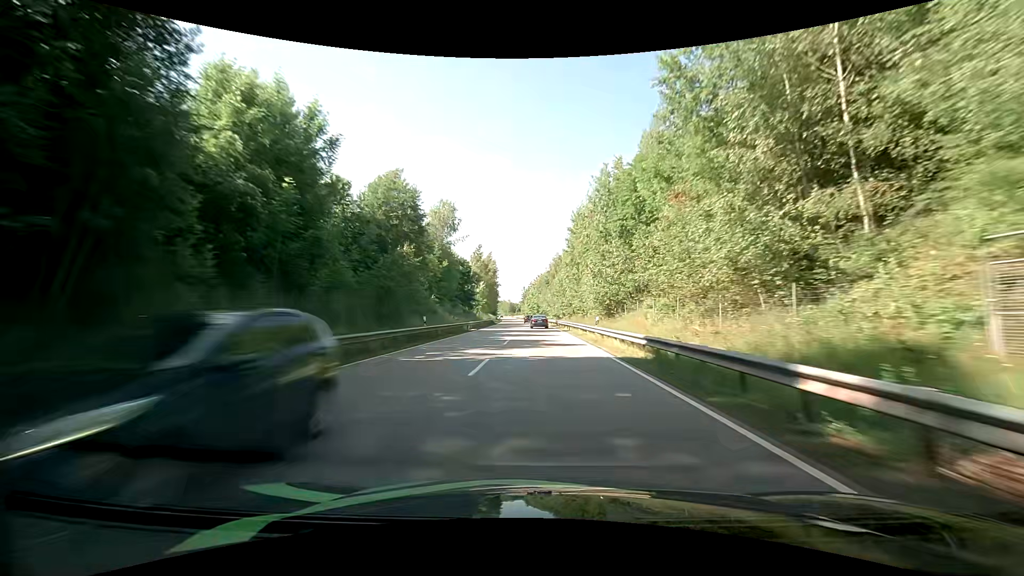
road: primary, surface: asphalt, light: Day
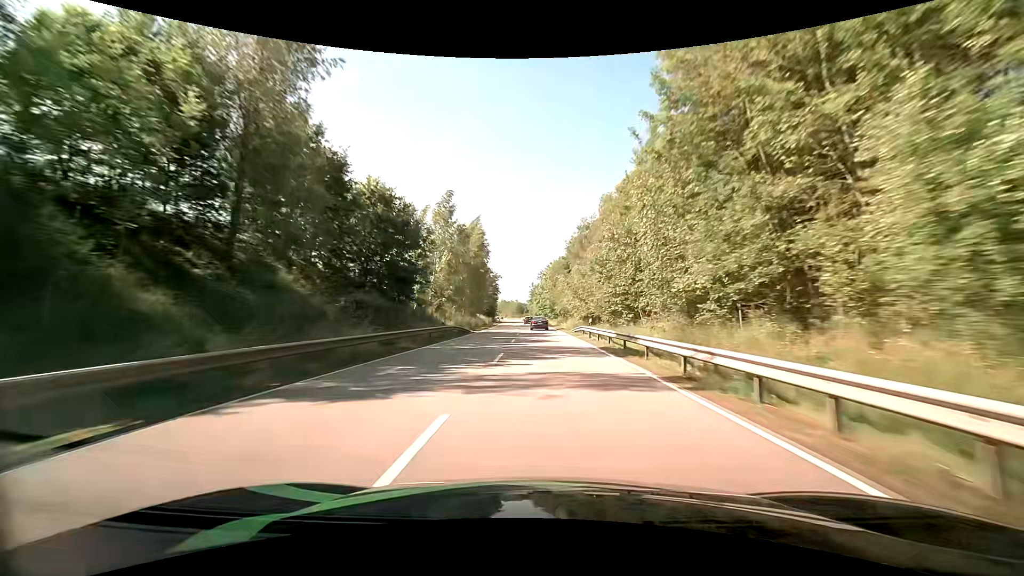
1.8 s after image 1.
(-1.6, +44.7) m; -3°
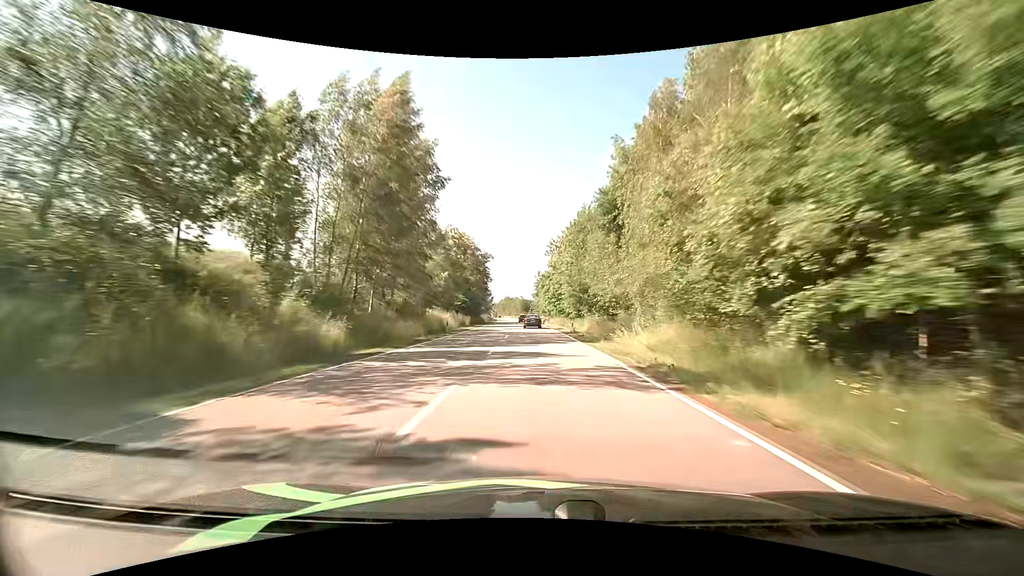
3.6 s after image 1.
(0.0, +45.0) m; 0°
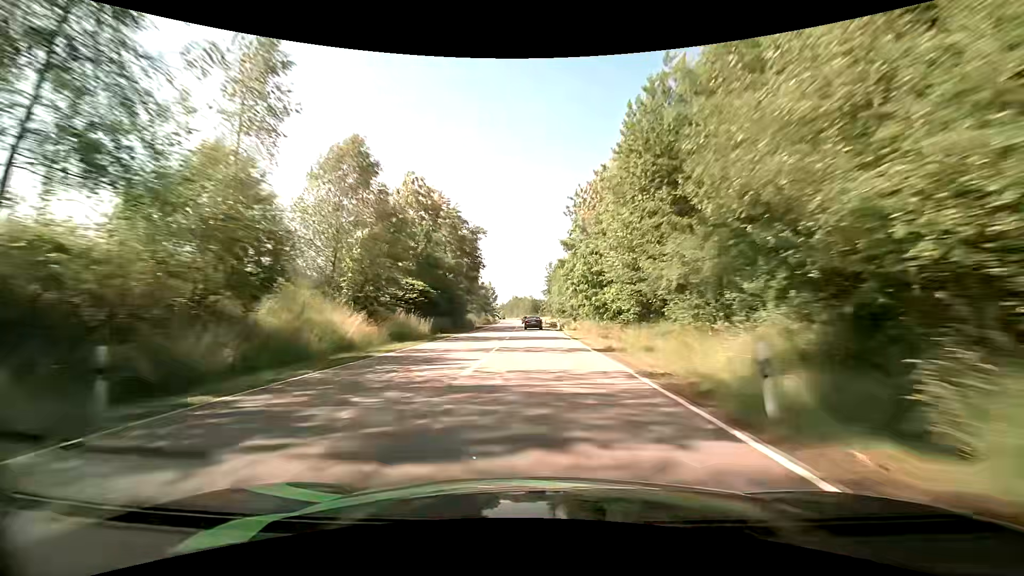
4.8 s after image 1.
(-0.4, +30.3) m; -1°
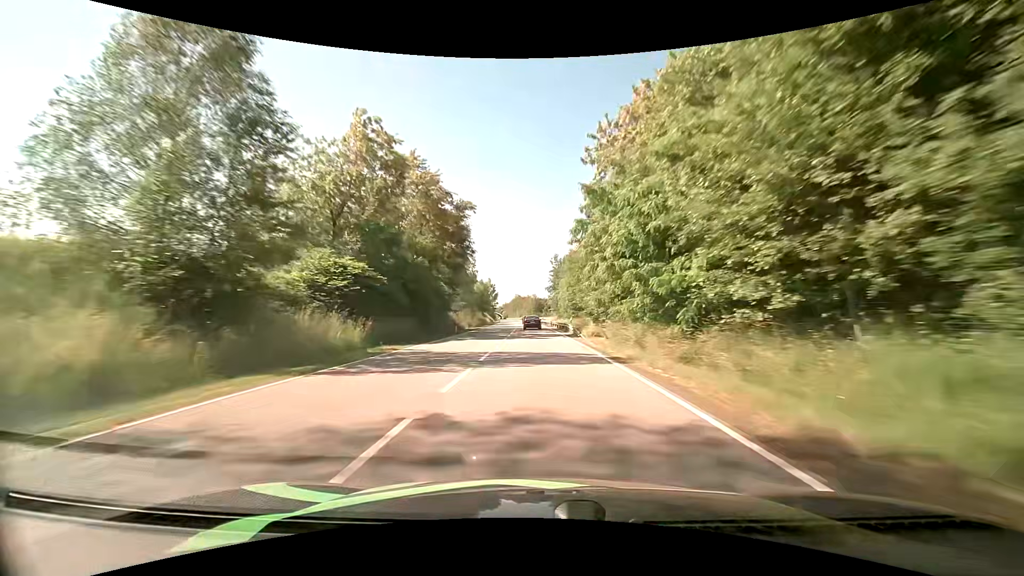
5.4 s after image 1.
(-0.1, +15.2) m; 0°
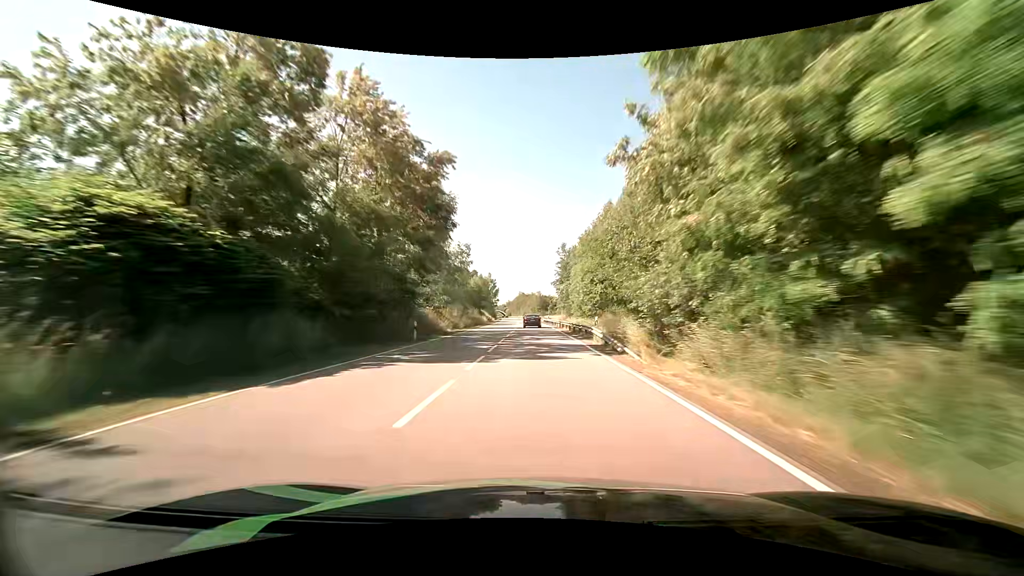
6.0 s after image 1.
(-0.1, +15.1) m; -1°
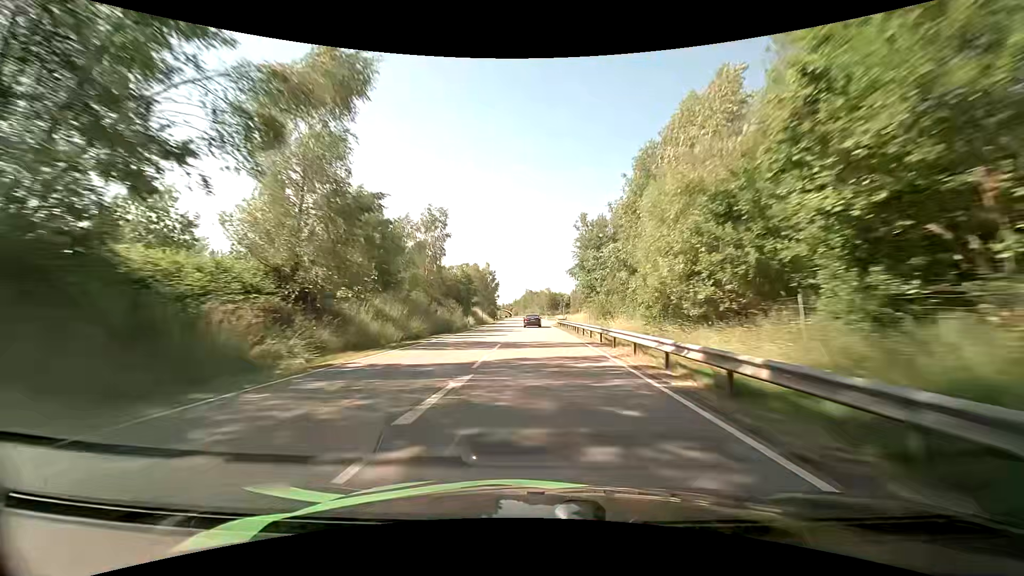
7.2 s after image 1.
(-0.2, +29.7) m; -1°
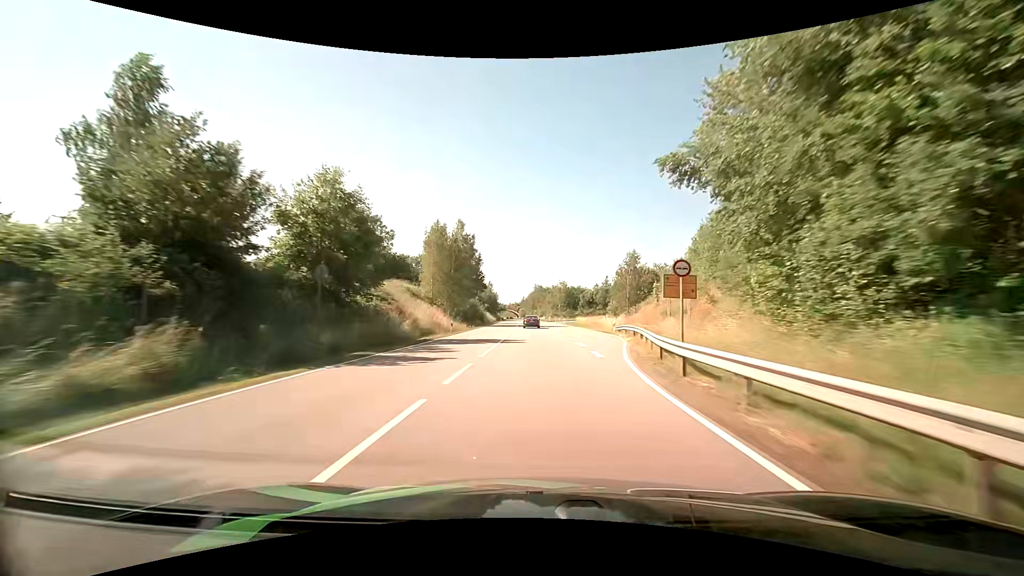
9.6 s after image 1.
(-0.7, +56.7) m; -2°
(0, +10) (0, +20) (0, +30) (0, +40) (0, +50) (-1, +60) (-1, +70) (-1, +80) (-1, +90) (-2, +100) m
